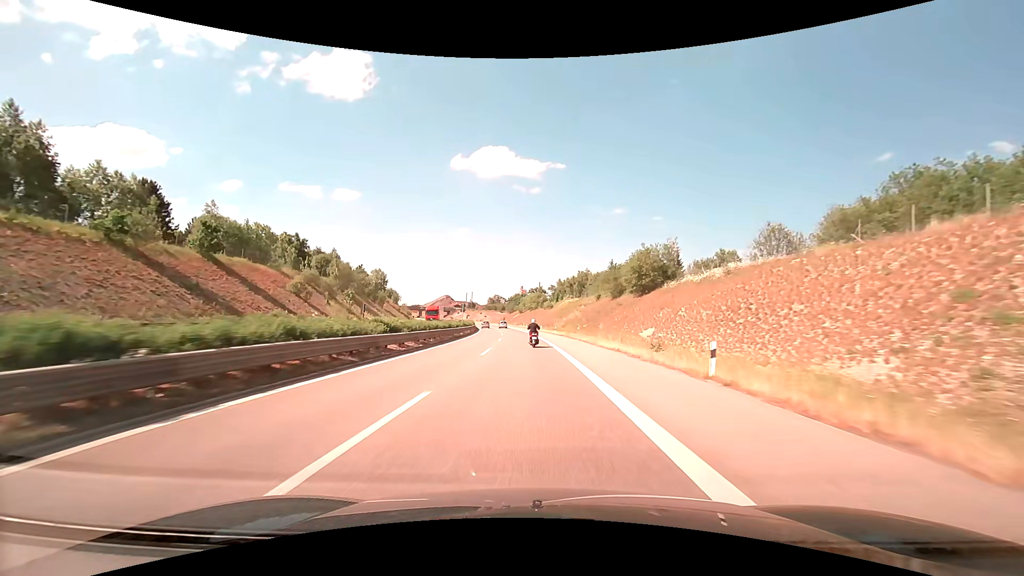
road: trunk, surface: asphalt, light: Day
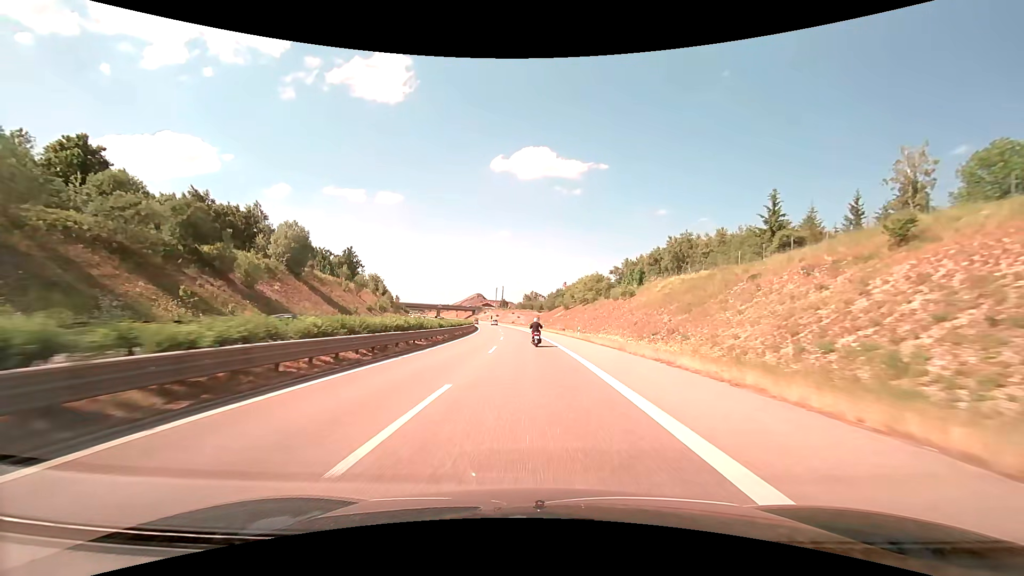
(-3.1, +70.7) m; -5°
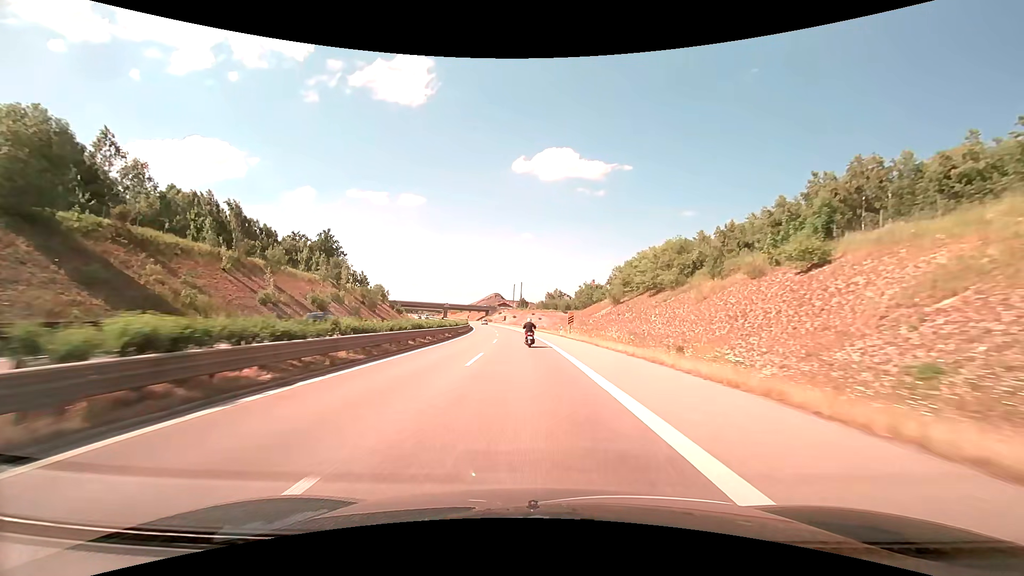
(-1.0, +42.5) m; -3°
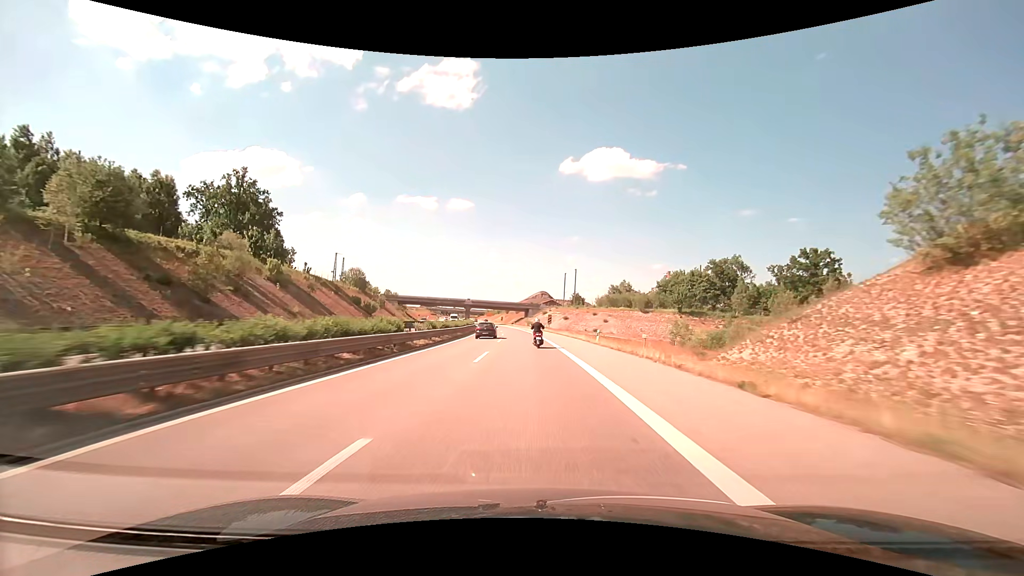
(-3.5, +70.2) m; -6°
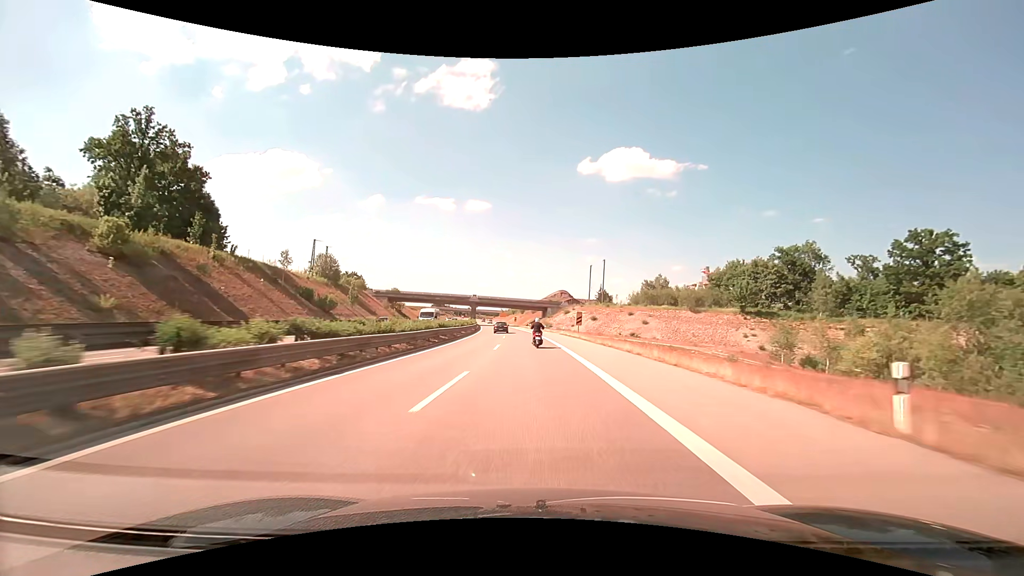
(-0.5, +27.9) m; -2°
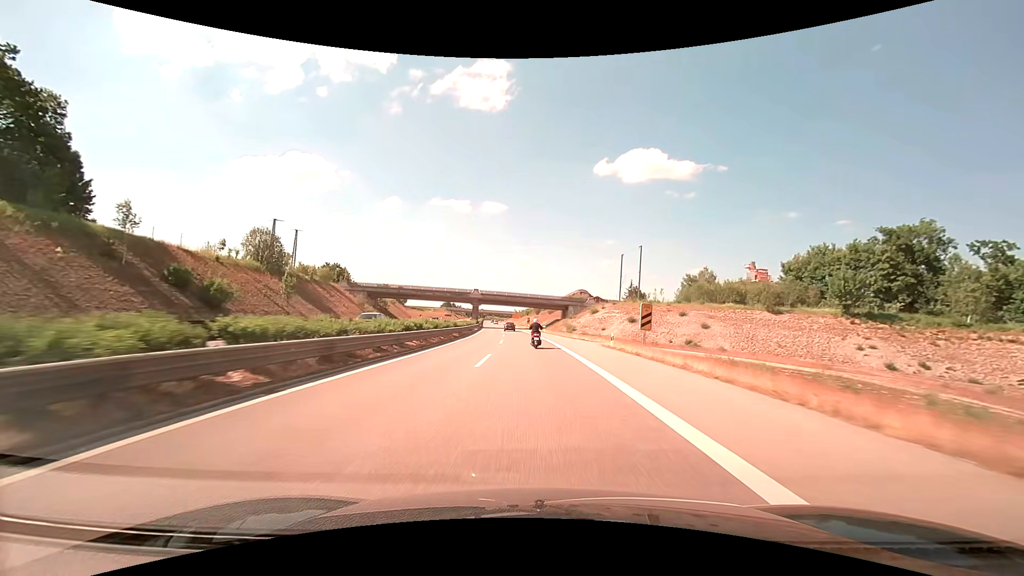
(-0.4, +27.9) m; -2°
(0, +10) (0, +20) (-1, +30) (-1, +40) (-1, +50) (-2, +60) (-3, +70) (-4, +80) (-4, +90) (-5, +100) m
